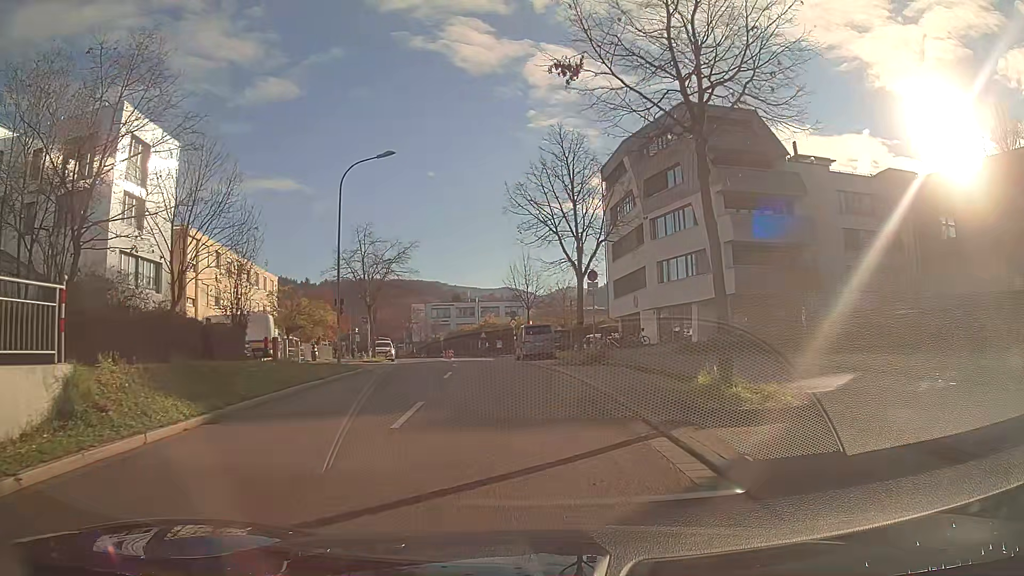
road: secondary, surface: asphalt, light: Day
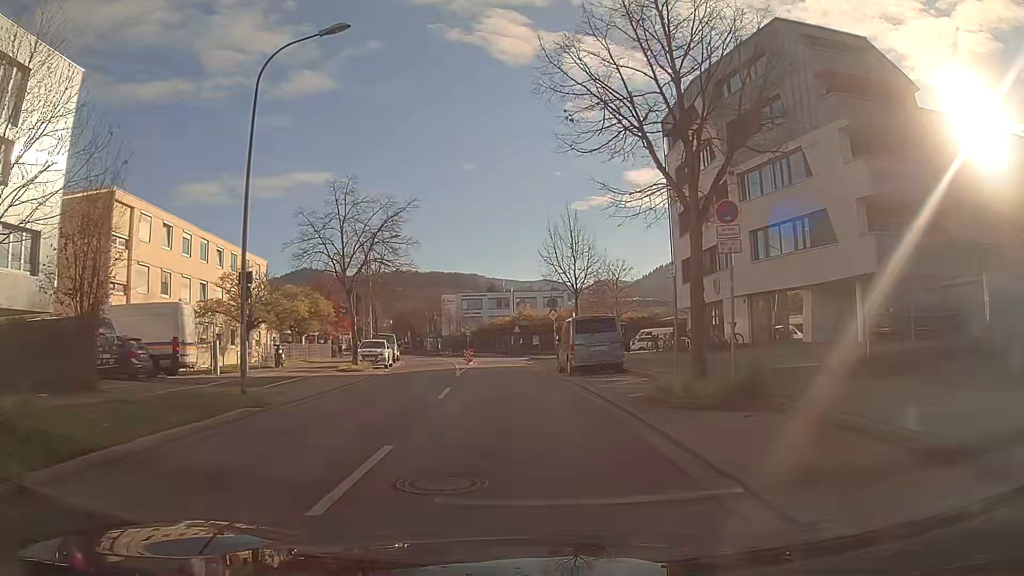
(-0.4, +13.1) m; -3°
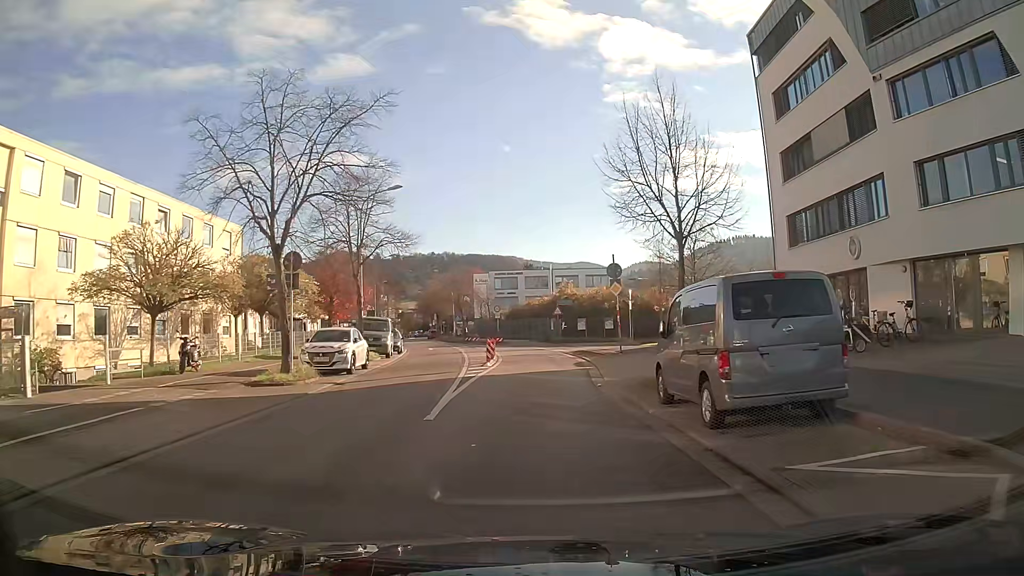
(-0.4, +13.2) m; -3°
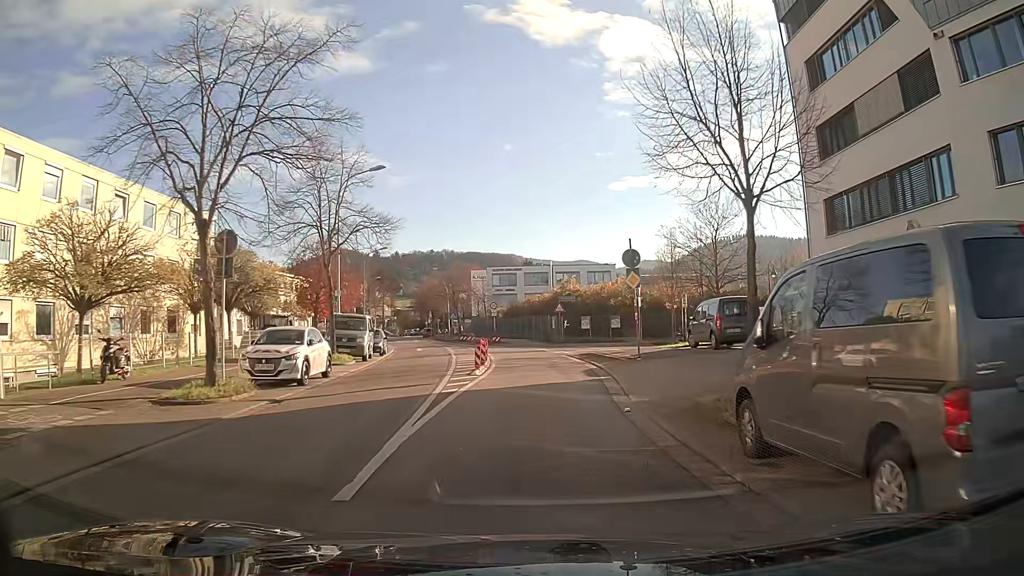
(0.0, +4.5) m; 0°
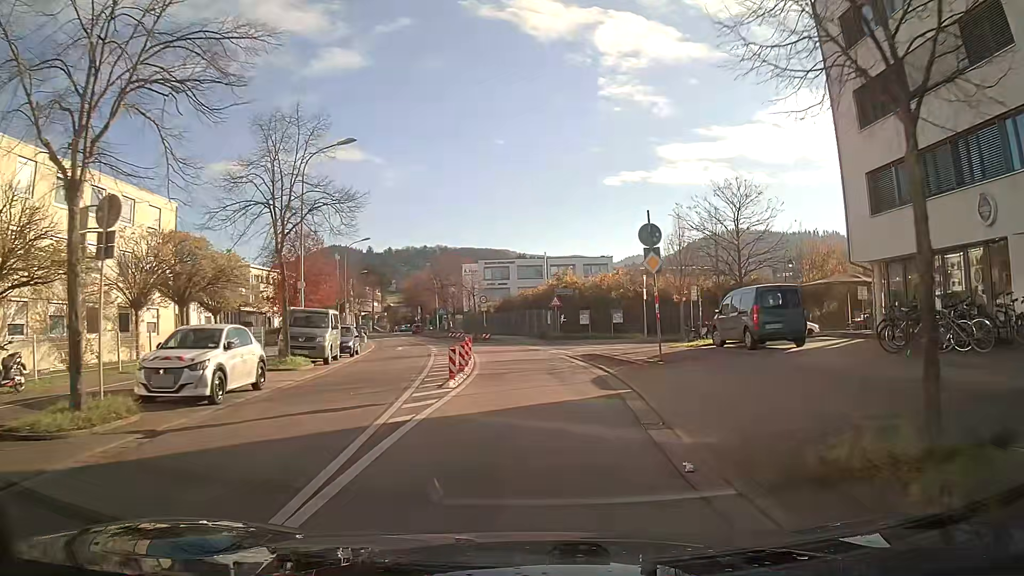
(0.0, +4.6) m; +1°
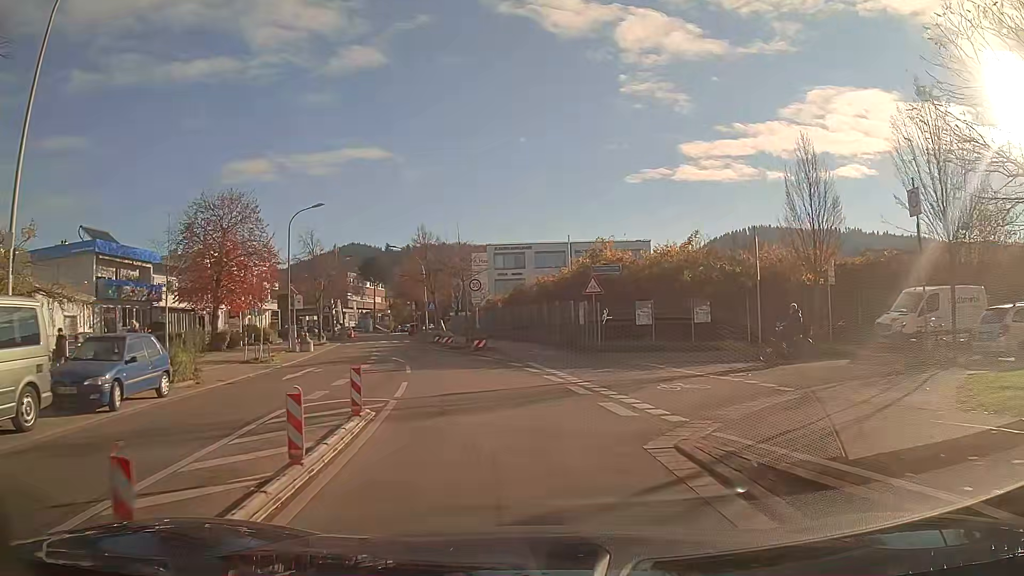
(-0.2, +18.8) m; -3°
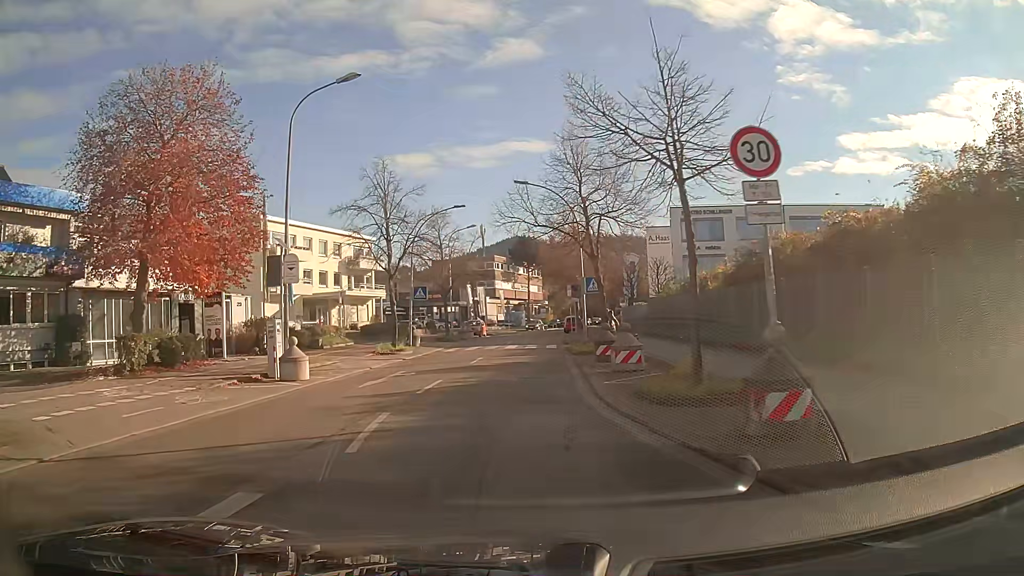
(-2.6, +23.9) m; -12°
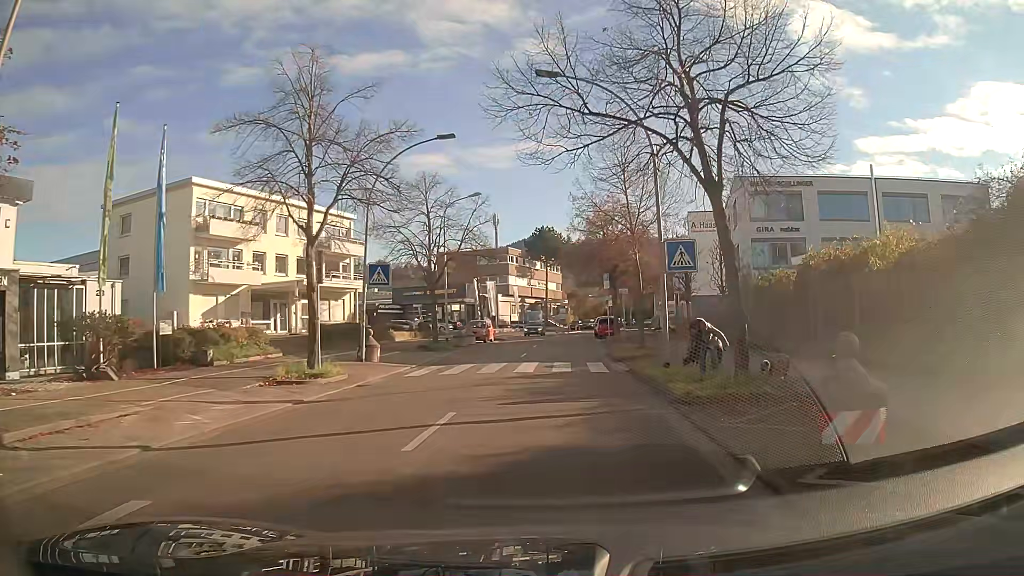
(-0.3, +14.7) m; -1°
(0, +10) (0, +20) (+1, +30) (+1, +40) (+2, +50) (+3, +60) (+5, +70) (+6, +80) (+9, +89) (+11, +99) m
